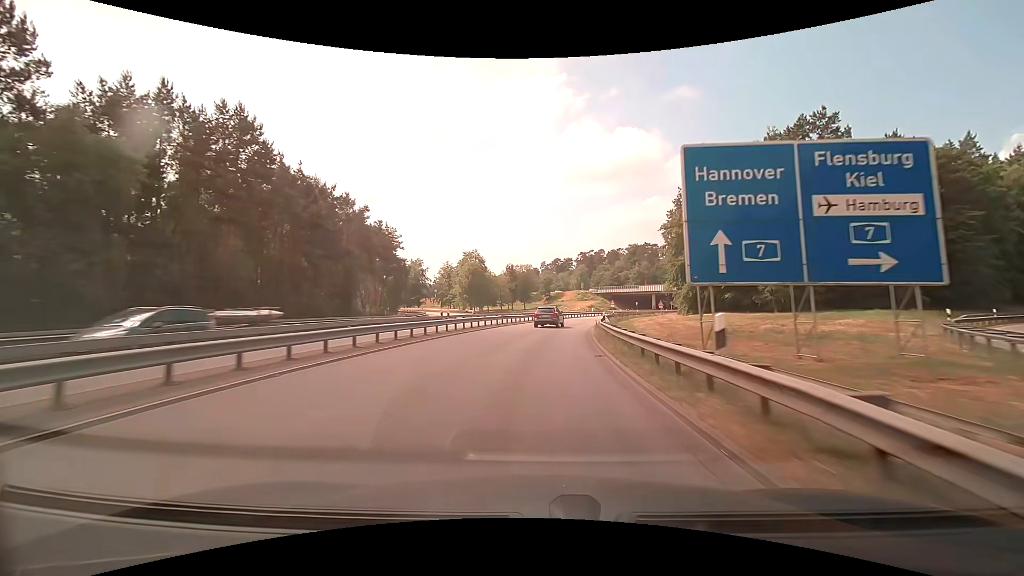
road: motorway_link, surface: asphalt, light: Day
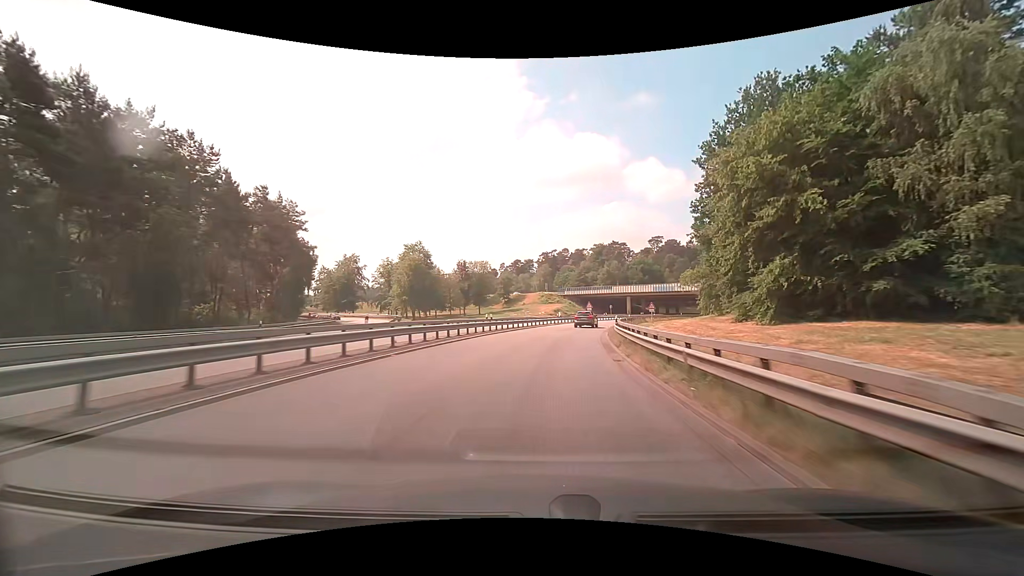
(+0.8, +25.6) m; +4°
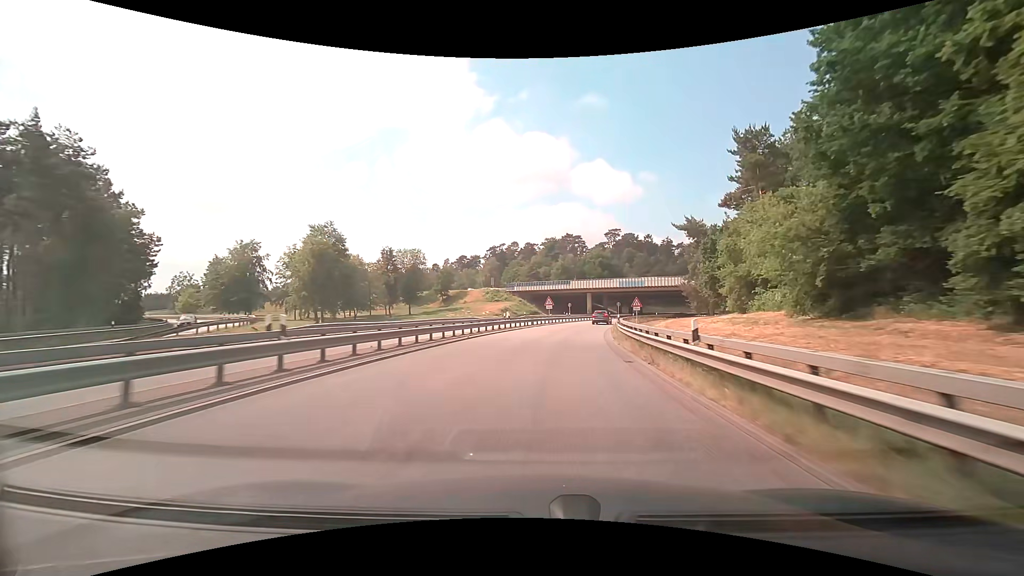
(+1.3, +24.9) m; +6°
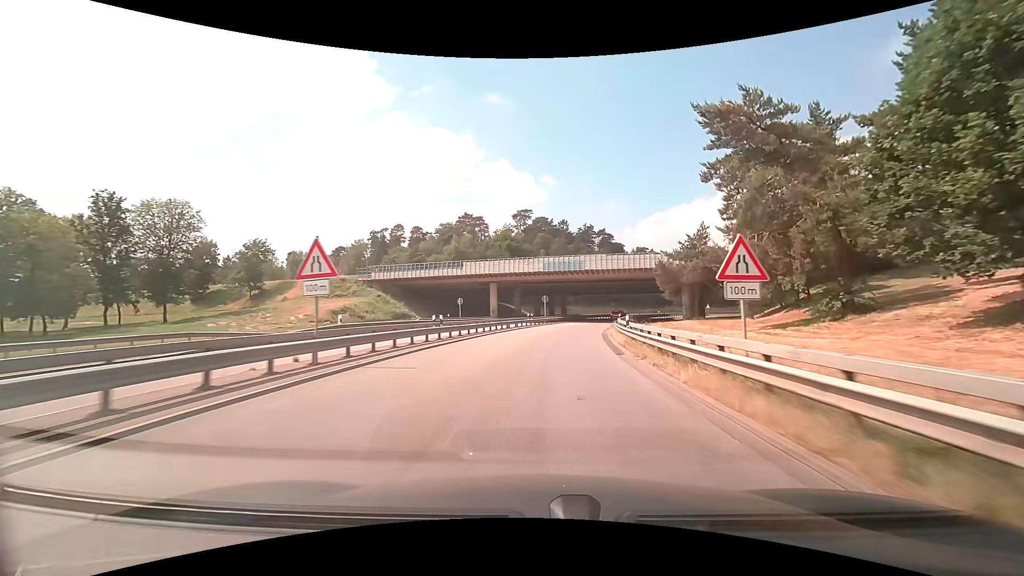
(+4.6, +46.8) m; +11°
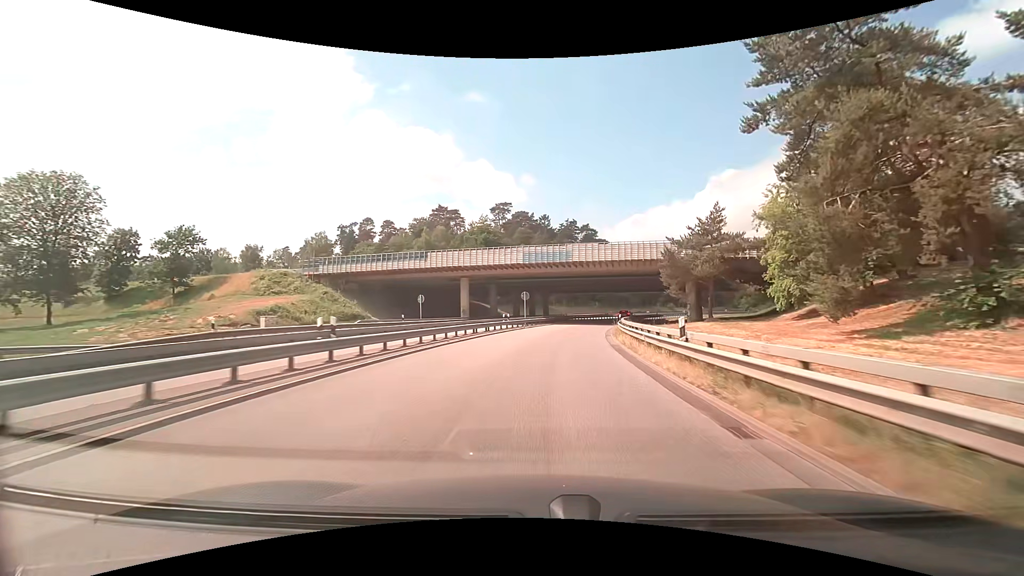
(+0.2, +11.1) m; +2°
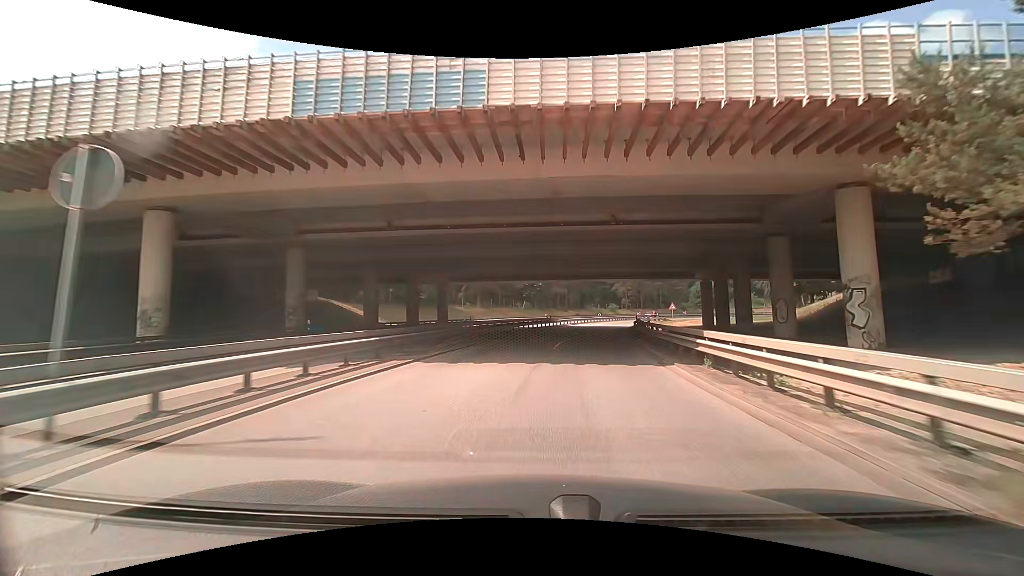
(+3.1, +41.6) m; +9°
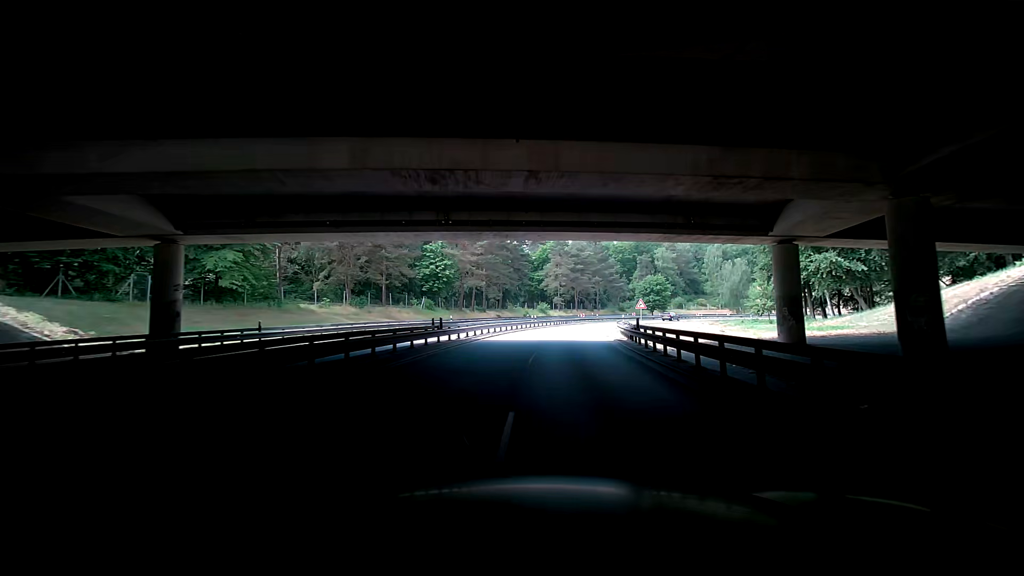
(+1.8, +30.5) m; +5°
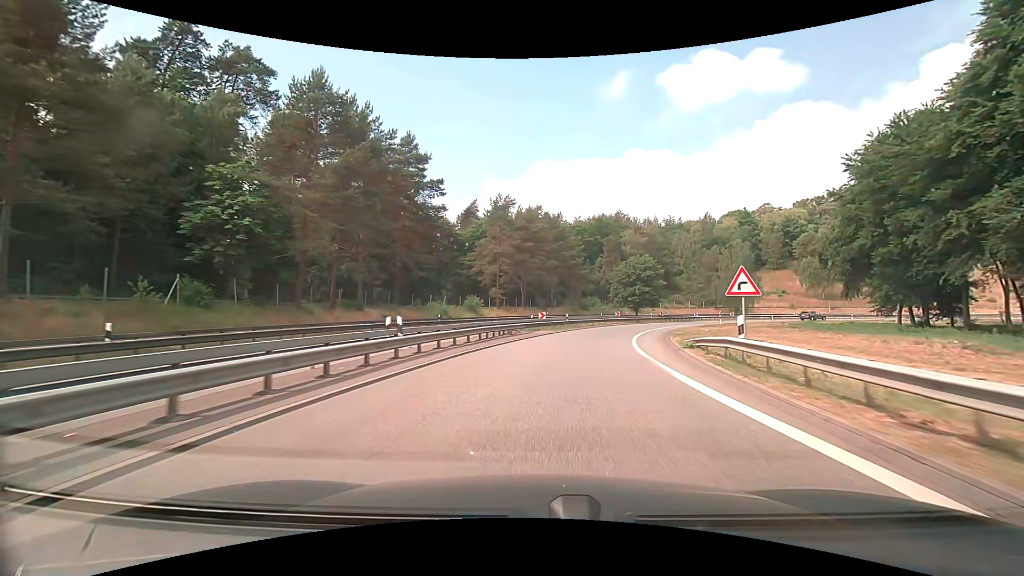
(+4.3, +38.0) m; +10°
